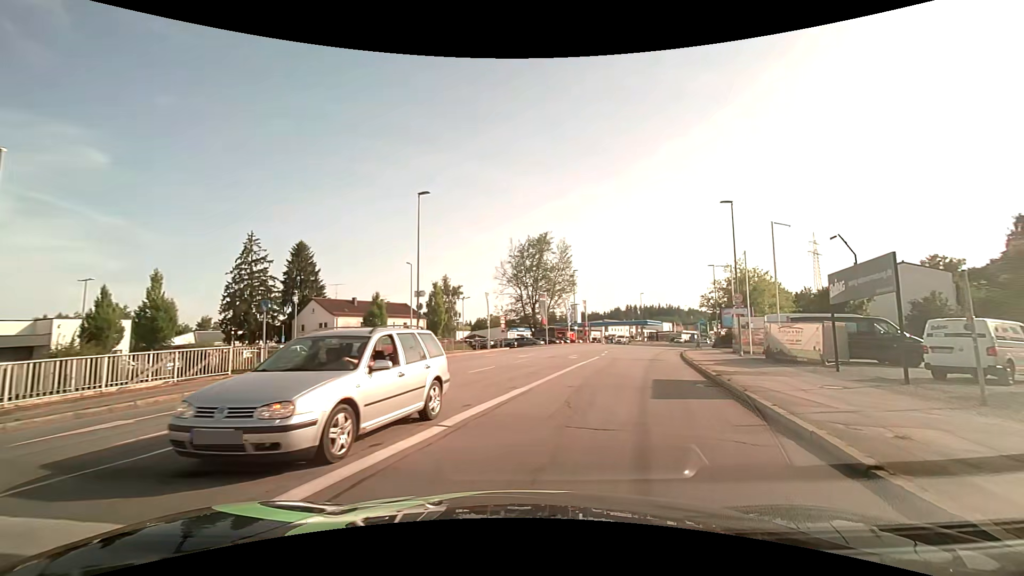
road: tertiary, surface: asphalt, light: Day
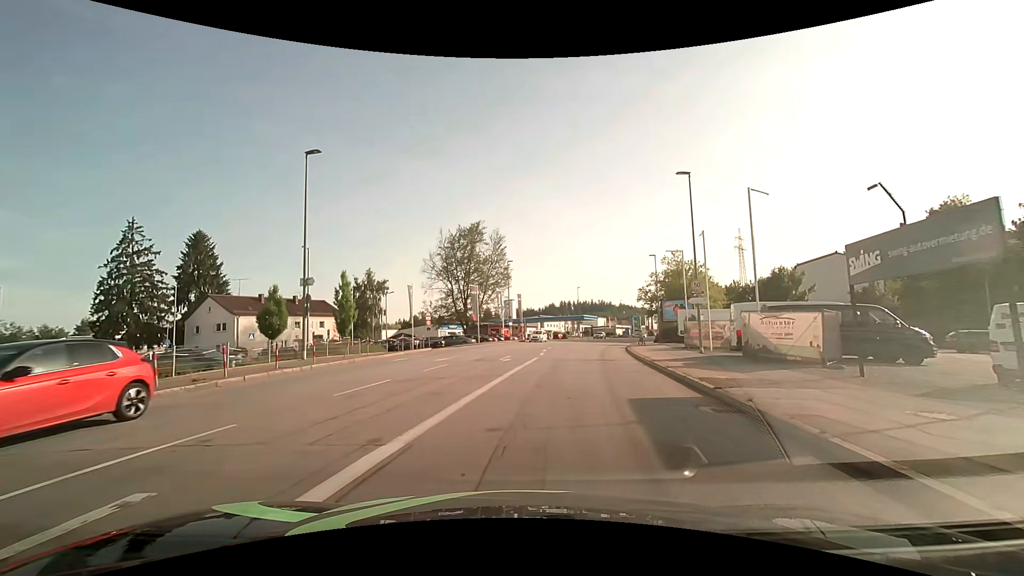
(+0.5, +6.4) m; +7°
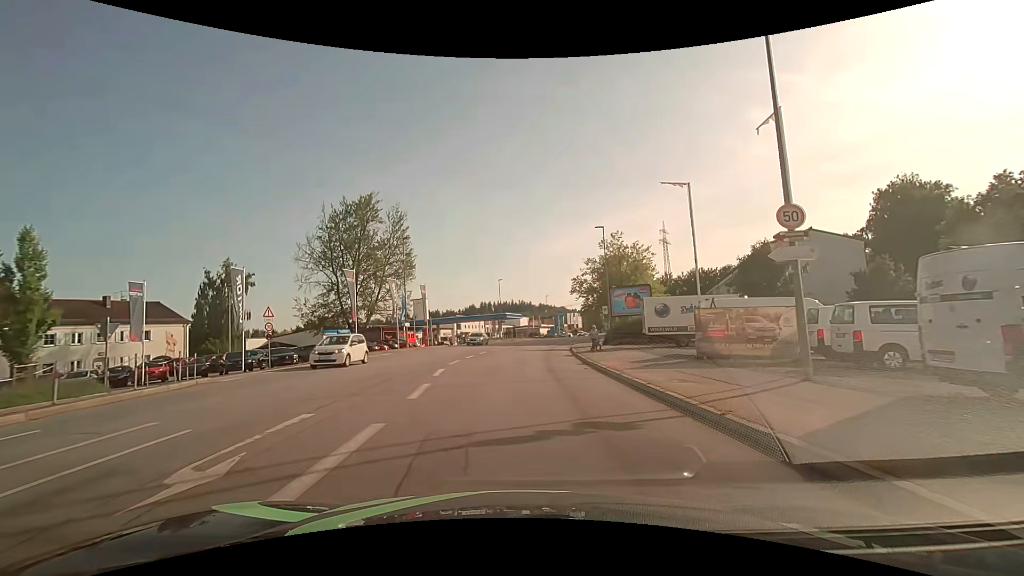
(+1.5, +17.5) m; +9°
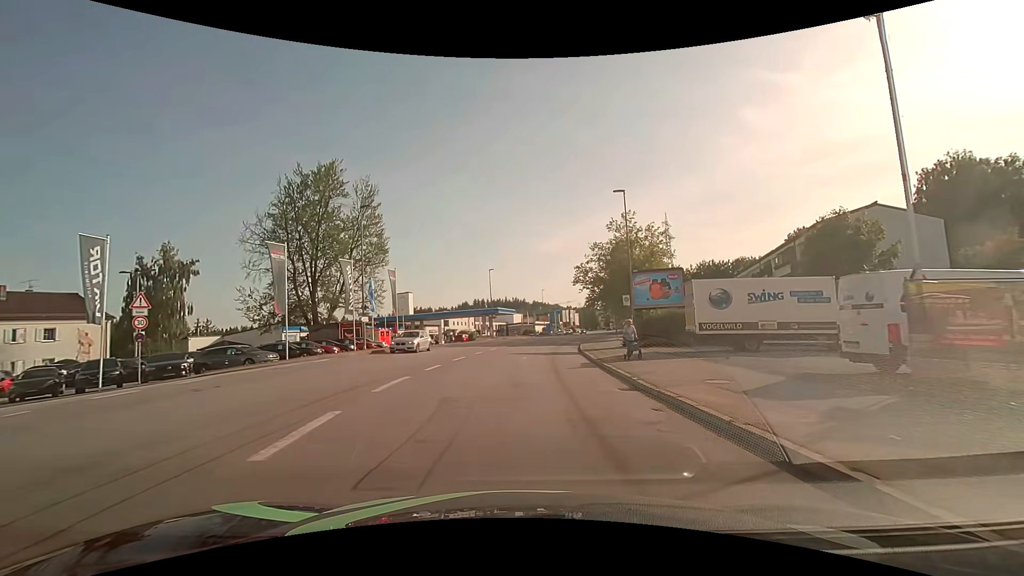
(0.0, +11.0) m; +1°
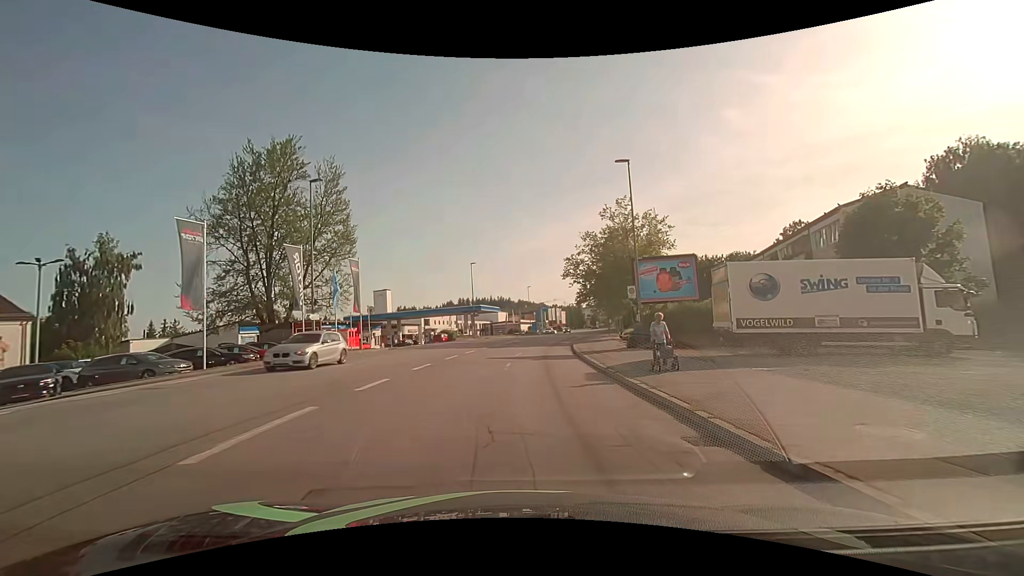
(+0.1, +5.9) m; +2°
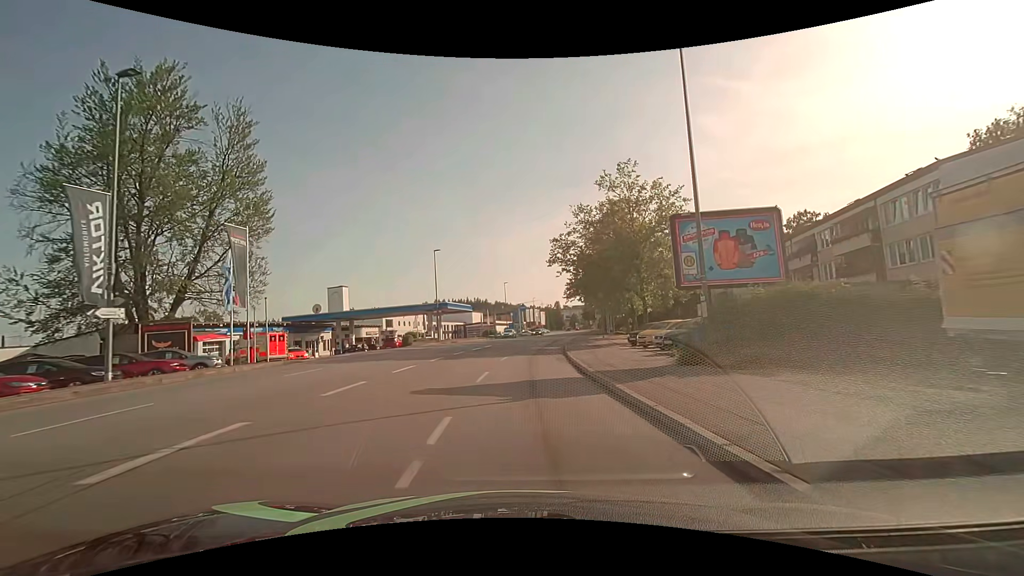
(+0.3, +12.5) m; +3°
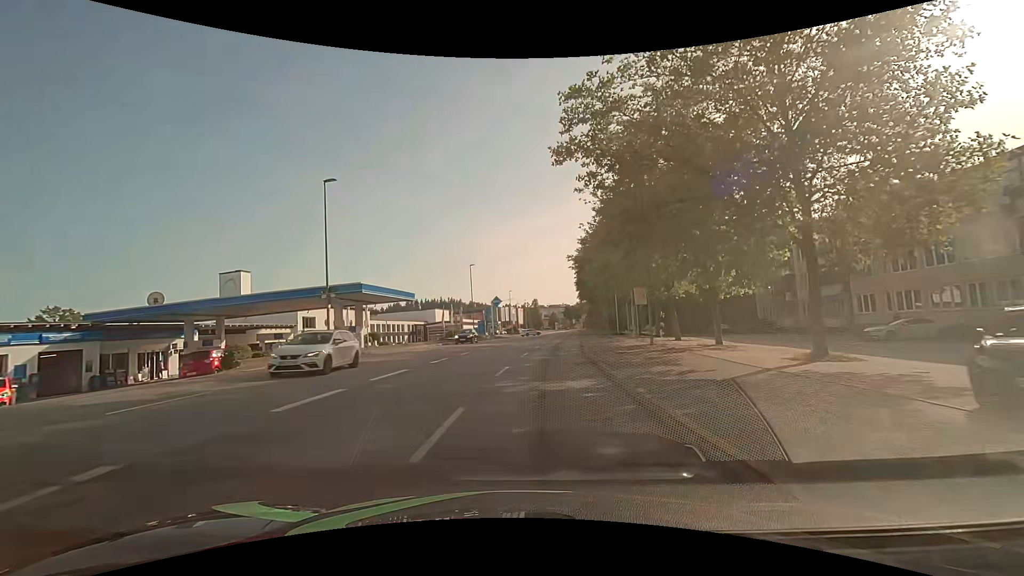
(+0.5, +26.3) m; +3°
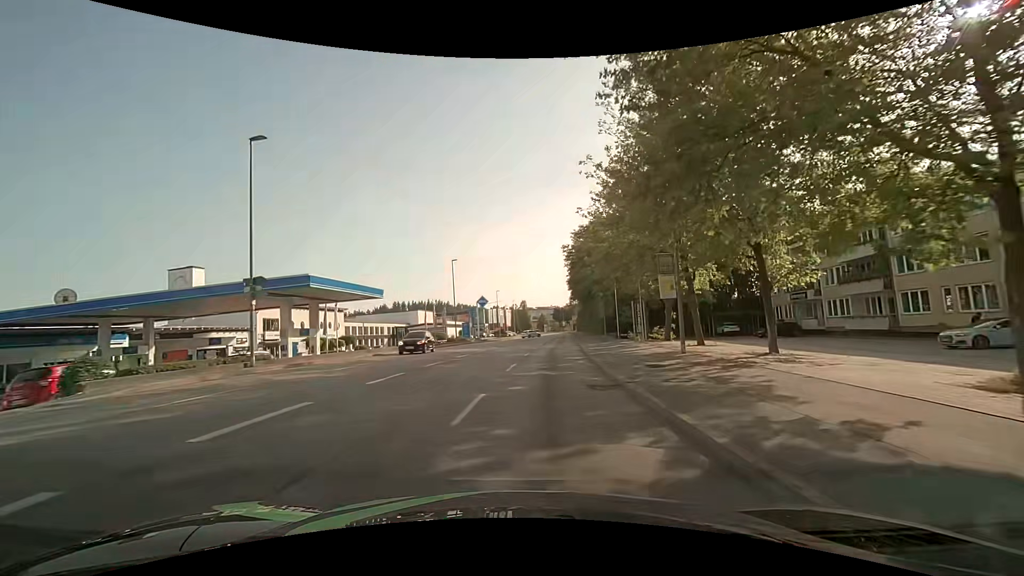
(+0.1, +6.8) m; +2°
(0, +10) (+1, +20) (+1, +30) (+3, +40) (+4, +50) (+5, +60) (+6, +70) (+7, +80) (+8, +90) (+8, +100) m
